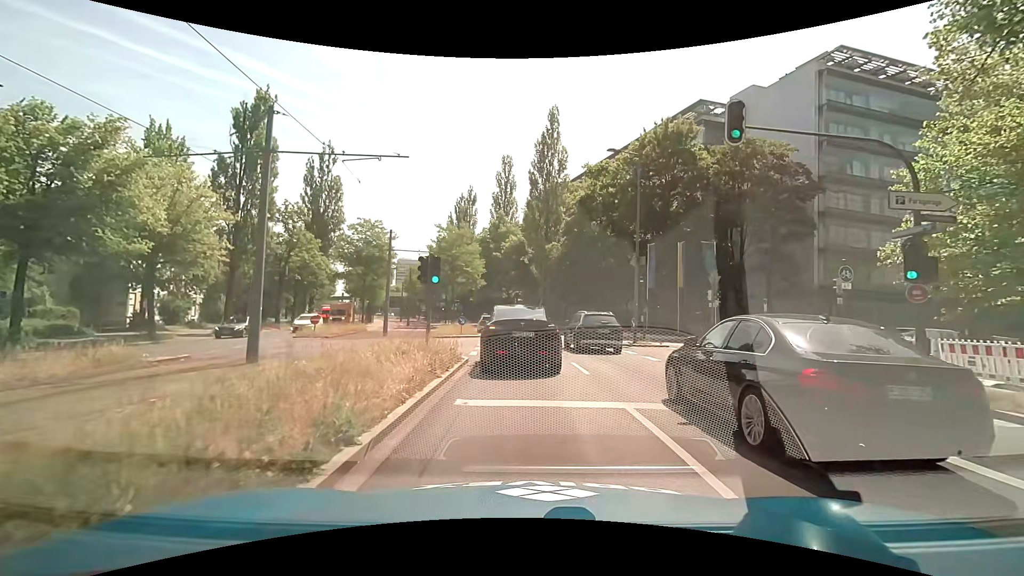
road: secondary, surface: asphalt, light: Day
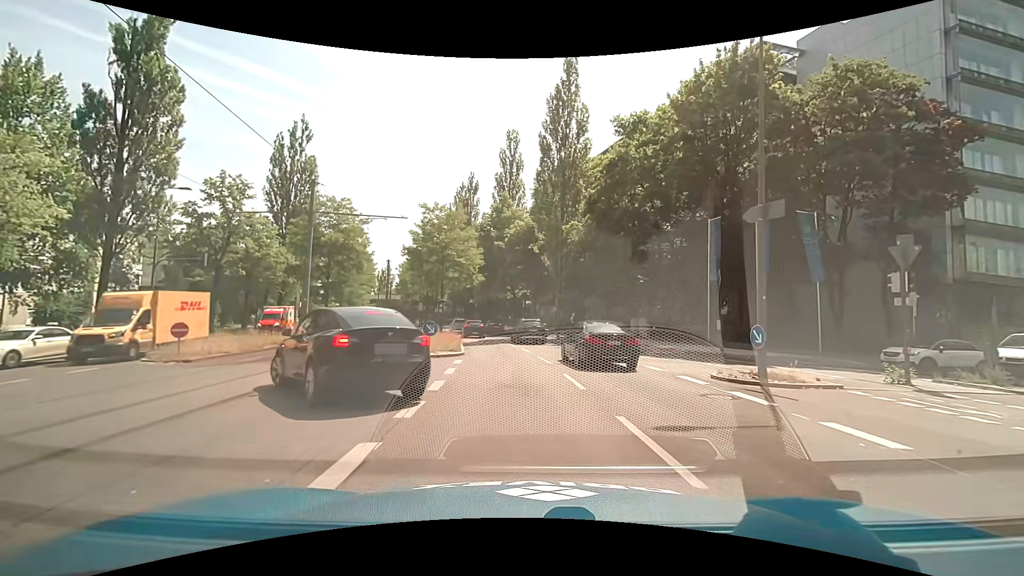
(-0.2, +13.6) m; -1°
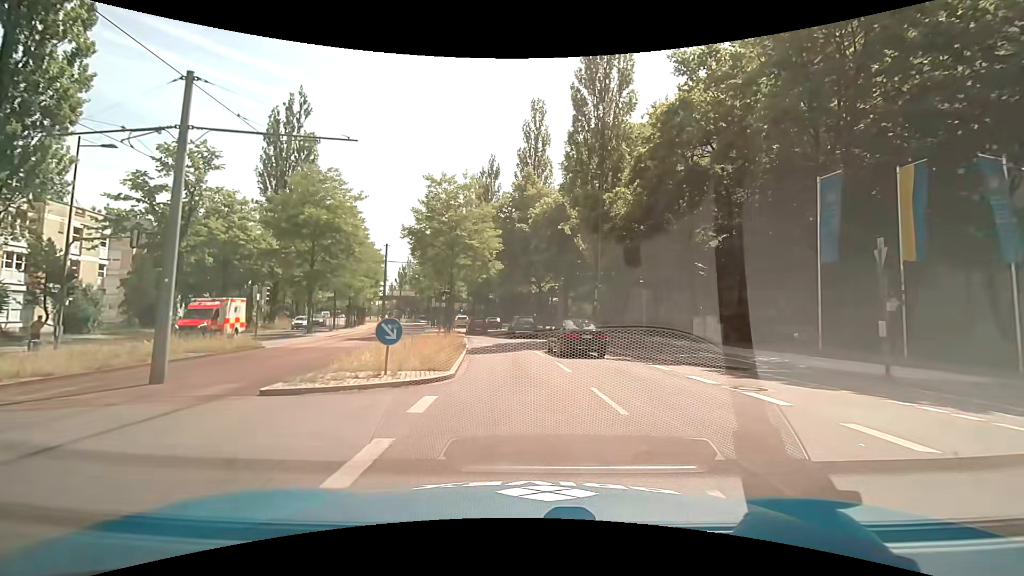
(-0.2, +9.4) m; -3°
